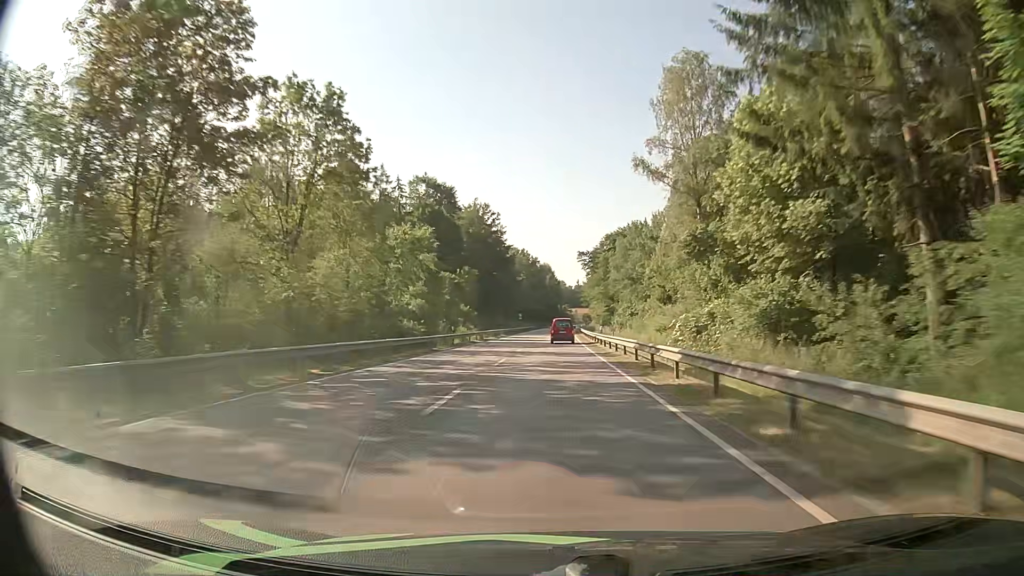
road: primary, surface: asphalt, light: Day
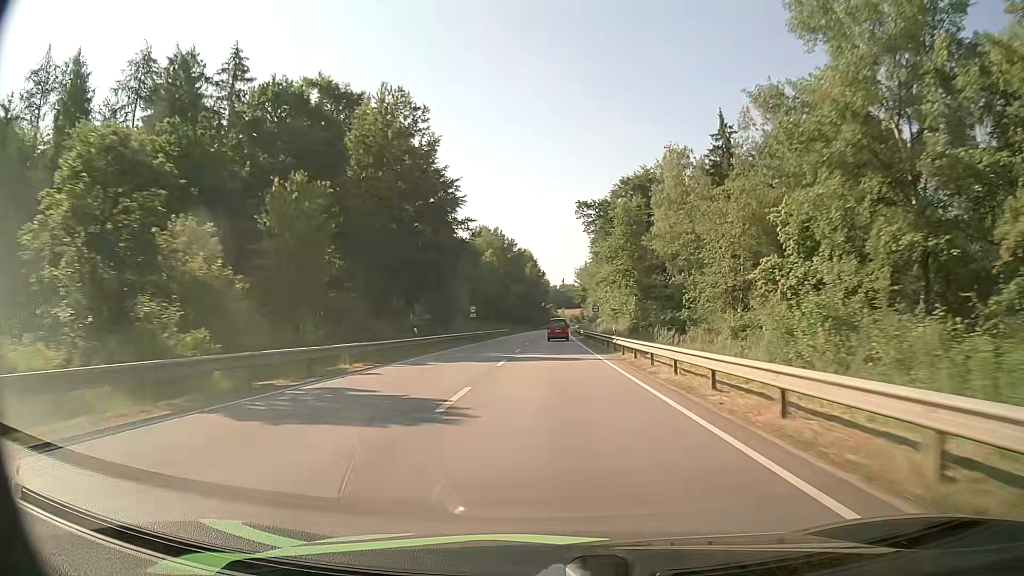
(+0.5, +59.4) m; +1°
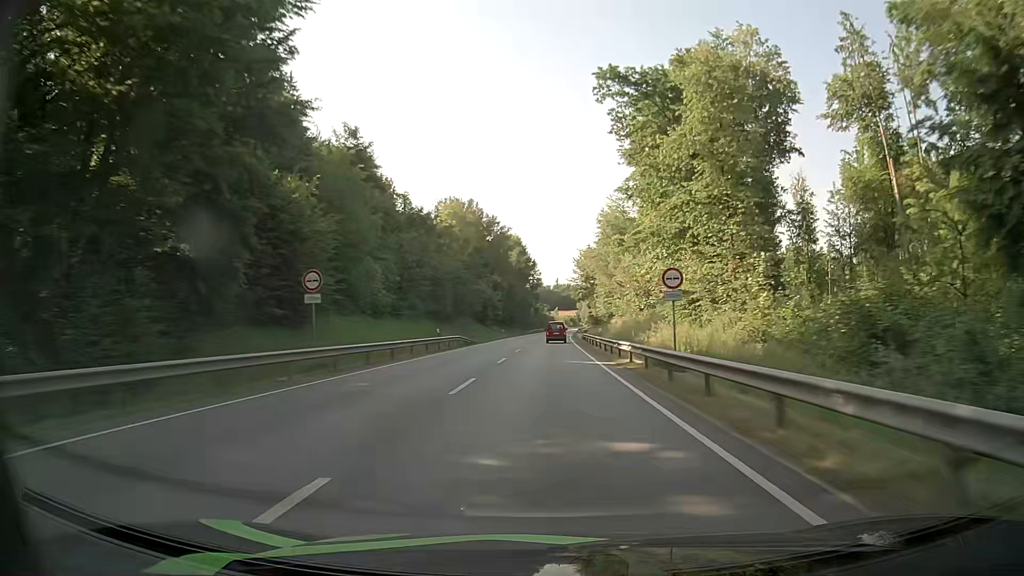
(+0.5, +44.8) m; +1°
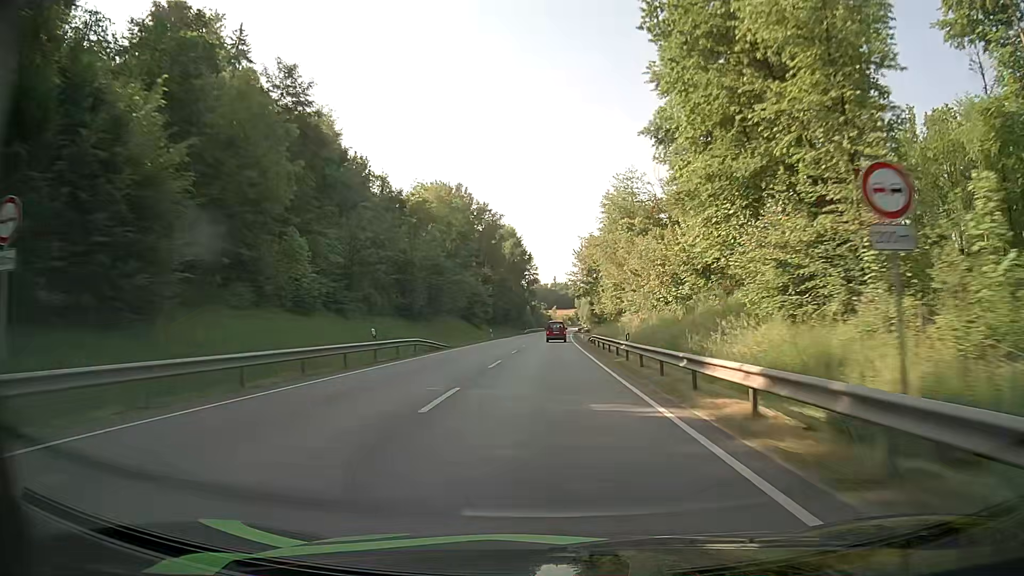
(0.0, +15.1) m; 0°
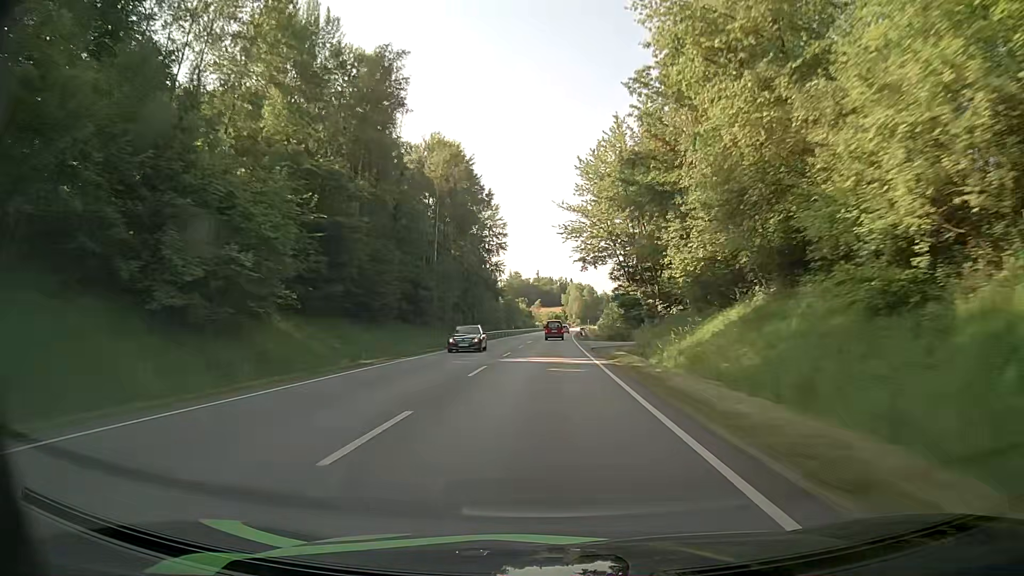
(+1.1, +76.3) m; +2°
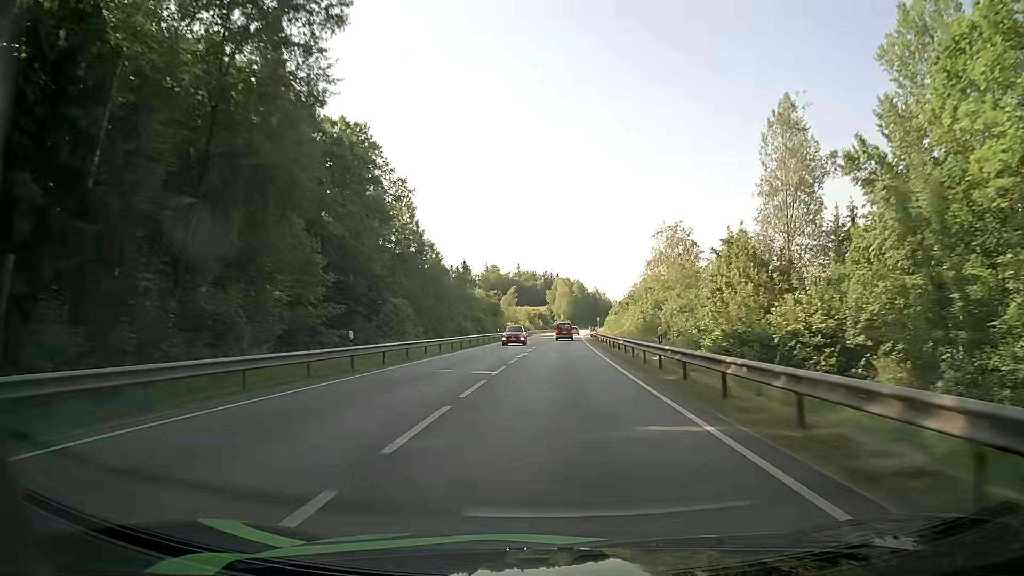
(+0.2, +77.8) m; +1°
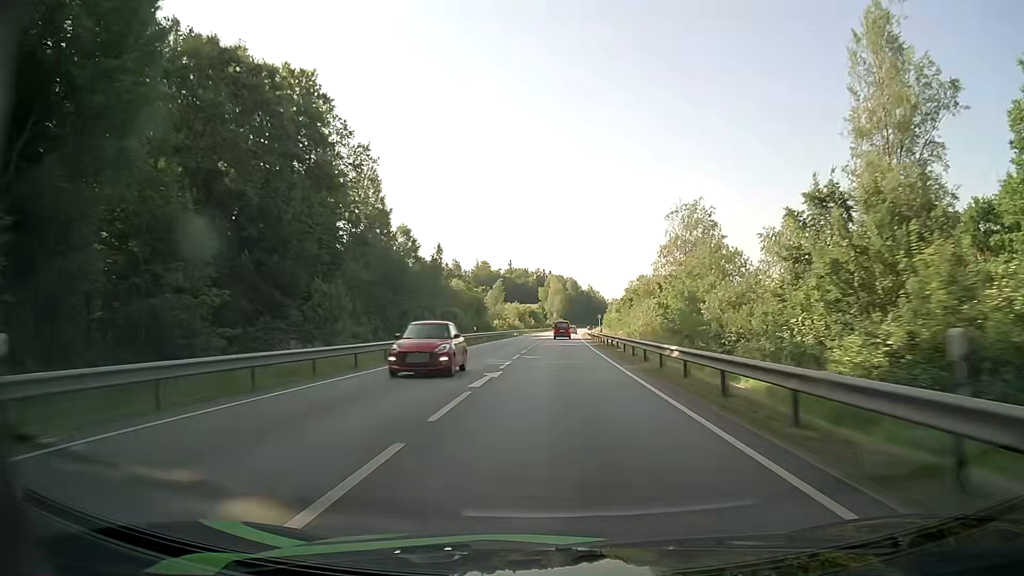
(+0.2, +15.7) m; +1°
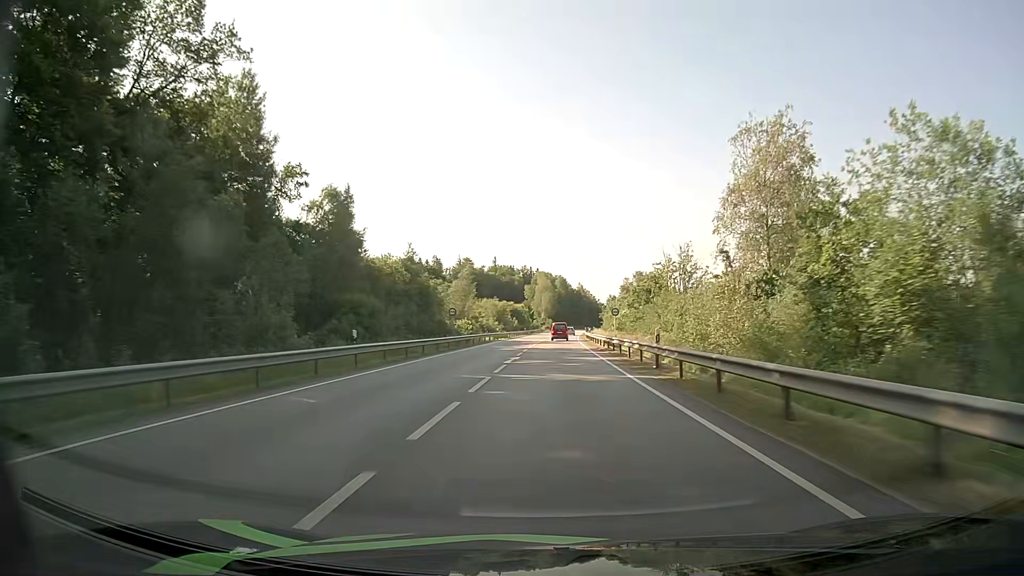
(+0.4, +31.6) m; +1°
(0, +10) (0, +20) (0, +30) (0, +40) (+1, +50) (+1, +60) (+1, +70) (+1, +80) (+2, +90) (+2, +100) m
